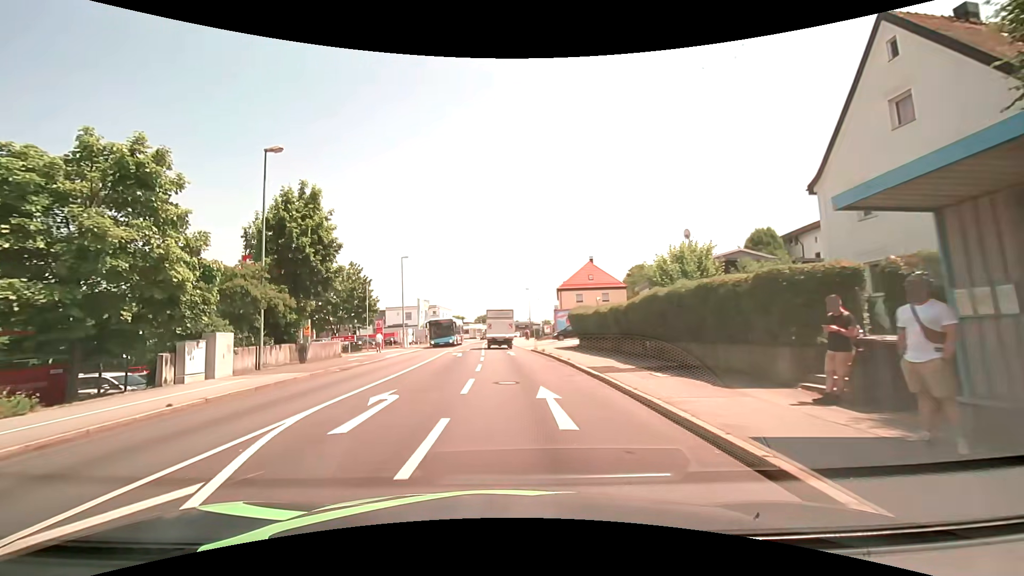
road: tertiary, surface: asphalt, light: Day
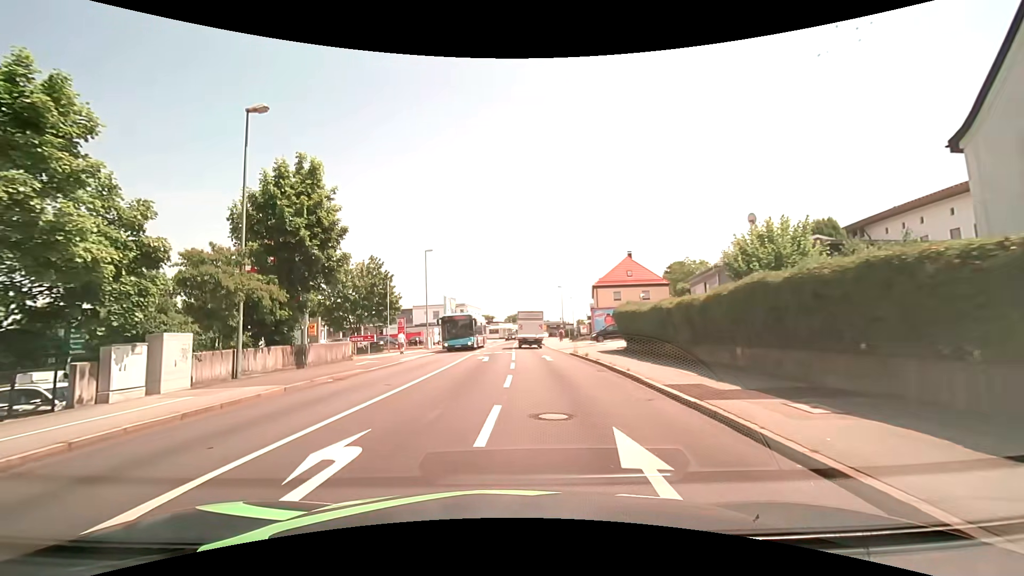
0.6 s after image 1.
(-0.1, +4.9) m; -2°
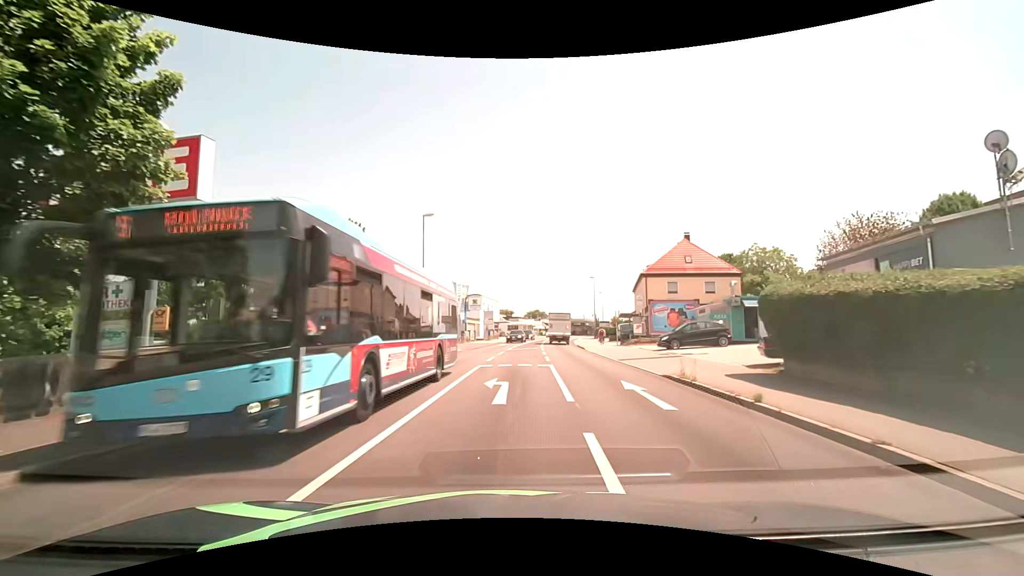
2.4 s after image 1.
(-0.8, +14.3) m; -4°
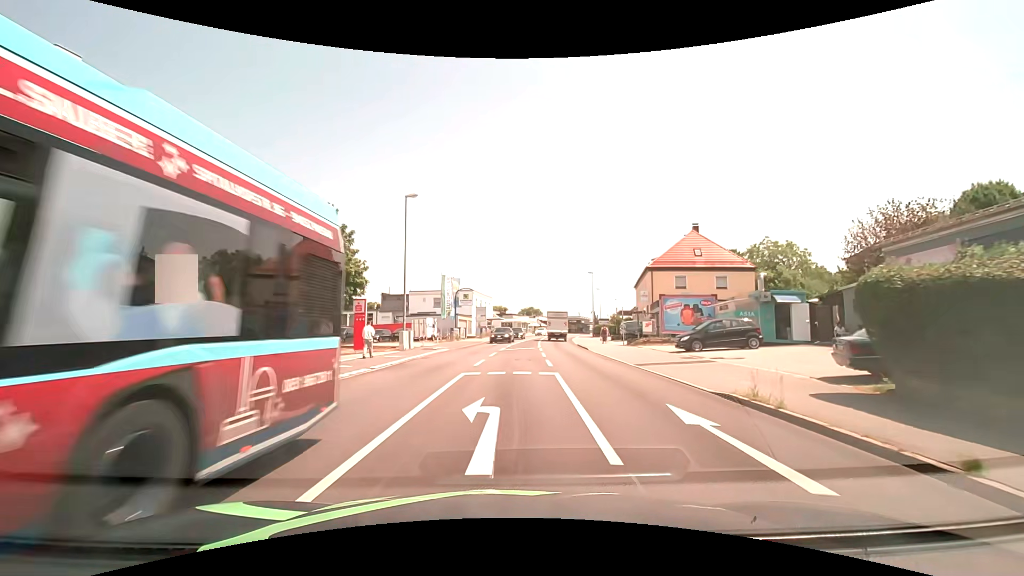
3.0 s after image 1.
(+0.1, +4.4) m; +1°
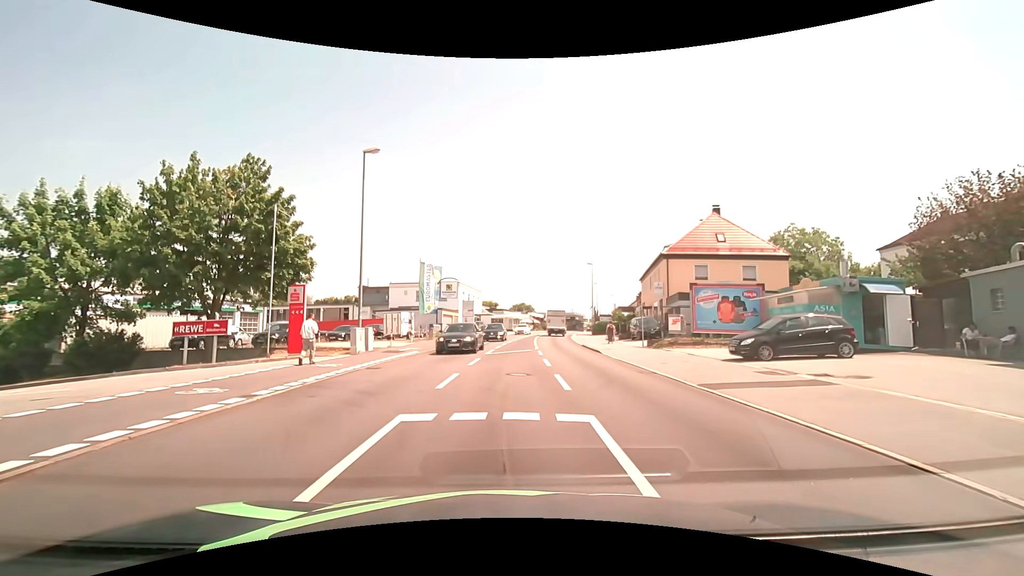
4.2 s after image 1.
(+0.1, +7.4) m; +2°
